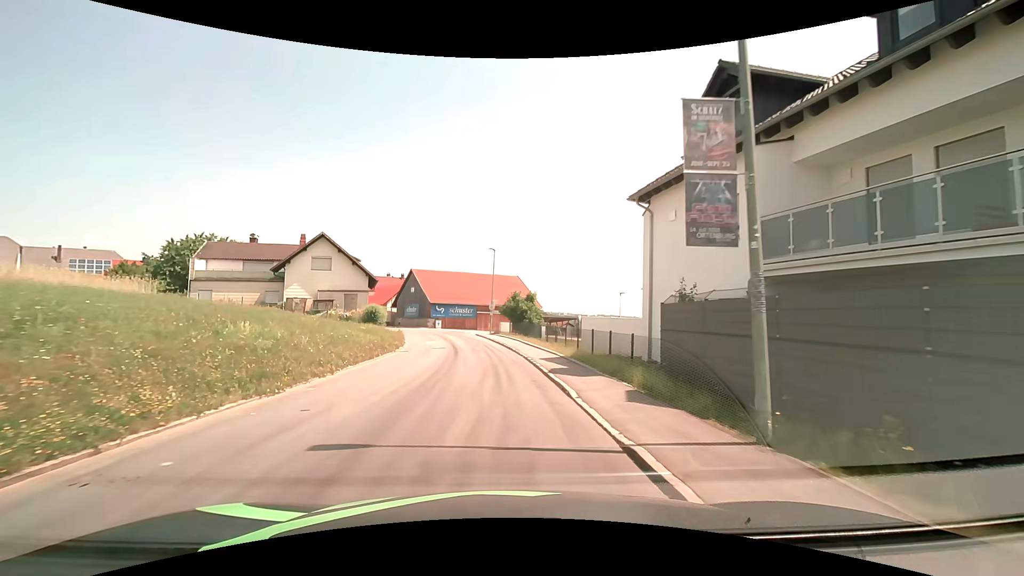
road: tertiary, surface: asphalt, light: Day
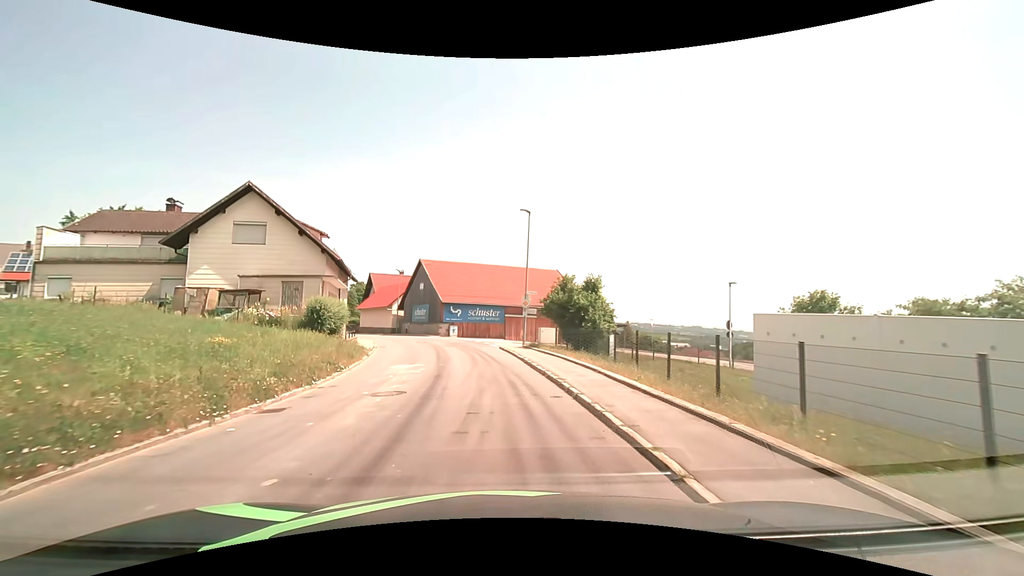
(-0.4, +17.8) m; -3°
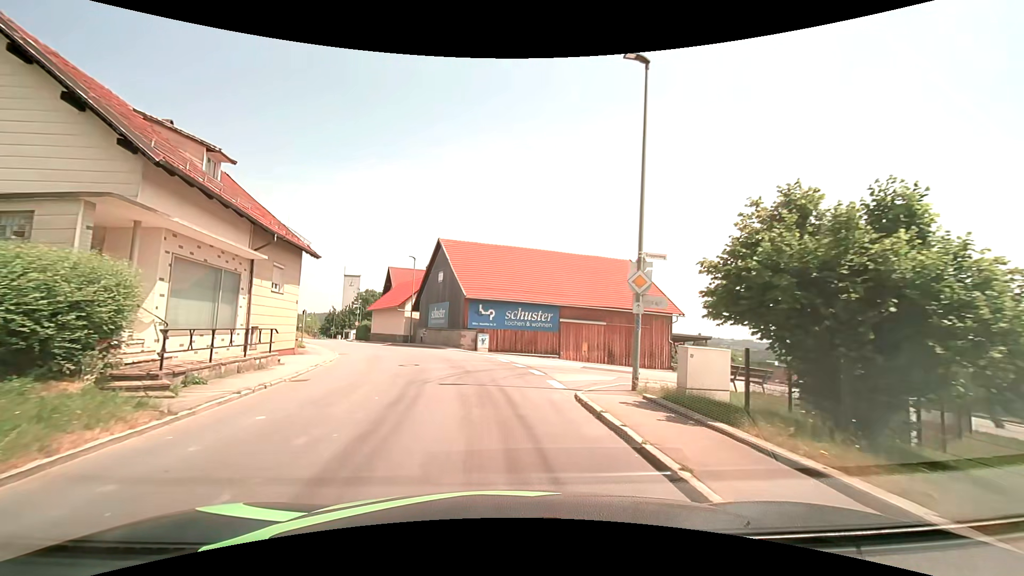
(-0.7, +17.5) m; -4°
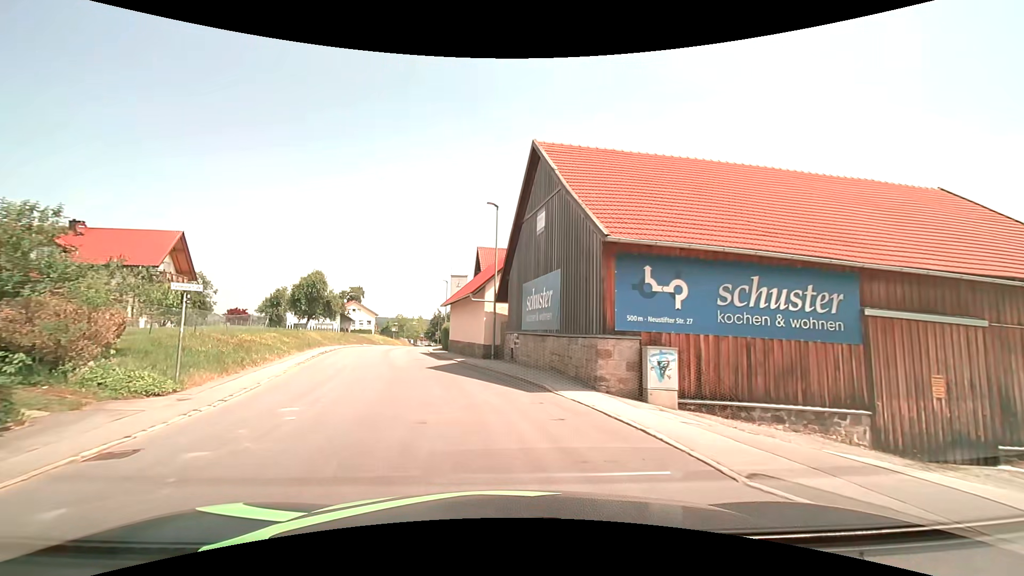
(-2.0, +21.8) m; -13°
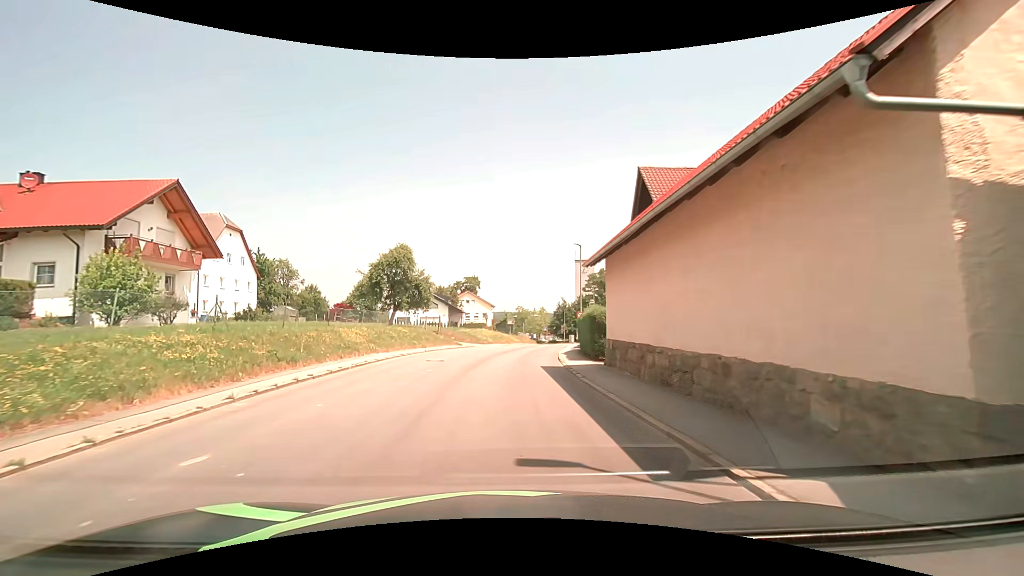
(-3.3, +22.1) m; -14°
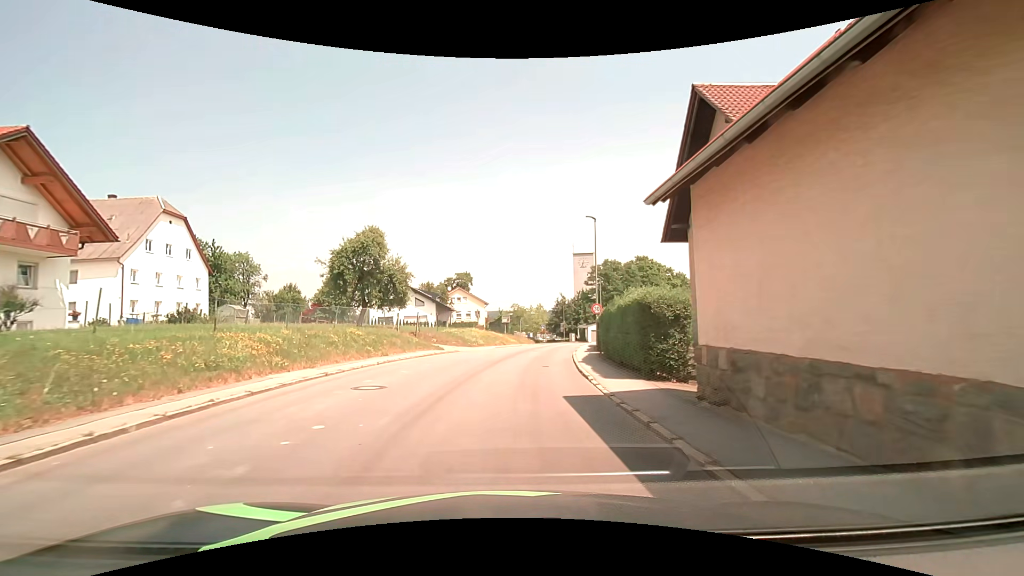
(+0.1, +9.1) m; +1°
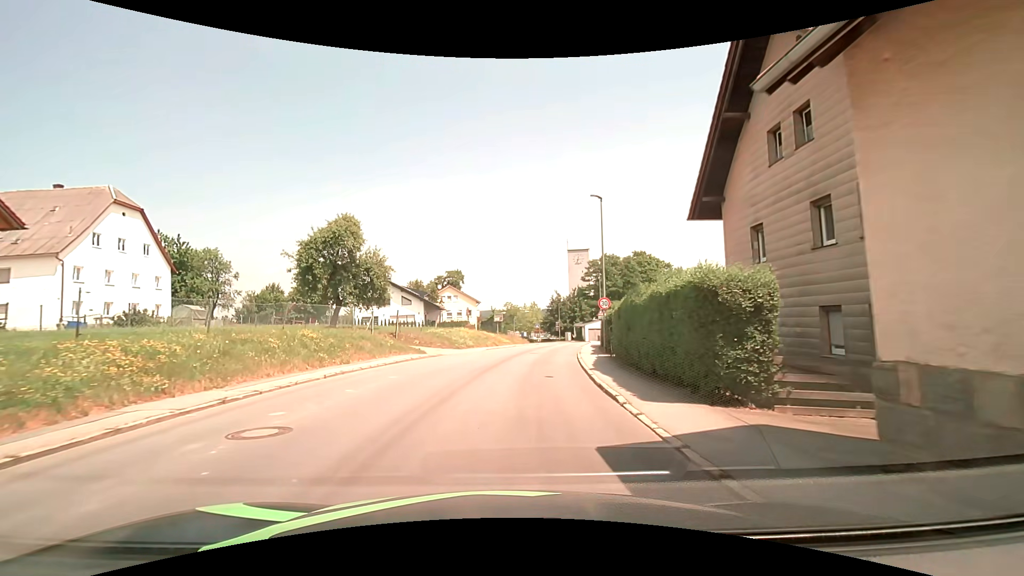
(+0.1, +4.6) m; +1°
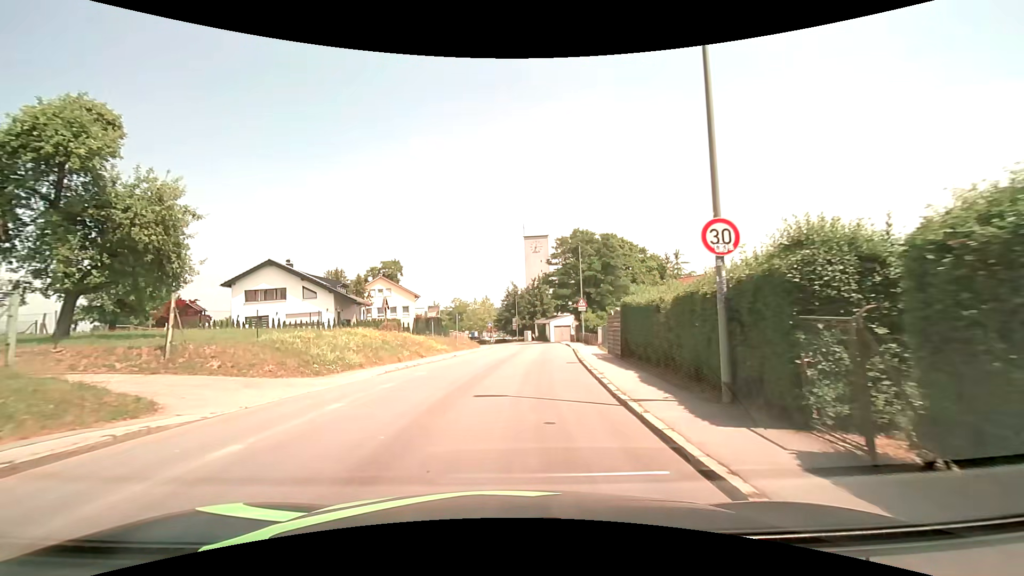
(+0.8, +18.4) m; +5°
